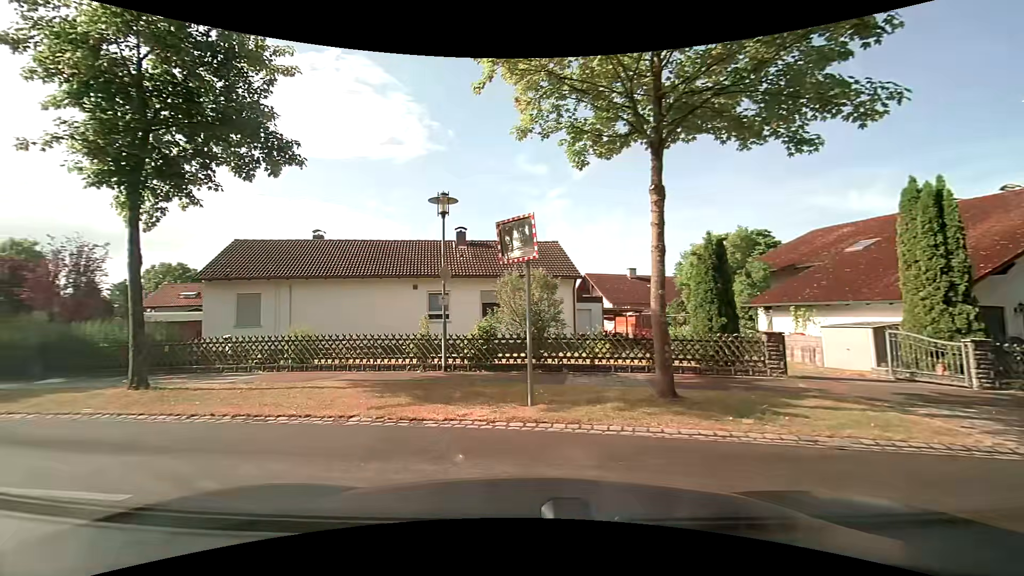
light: Day
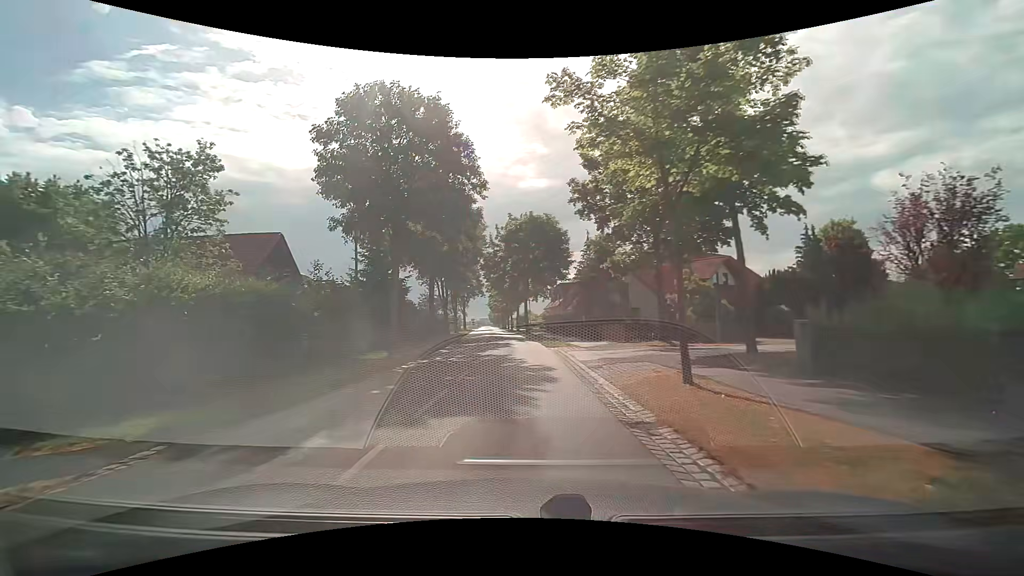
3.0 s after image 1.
(-7.7, +8.9) m; -79°
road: tertiary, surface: asphalt
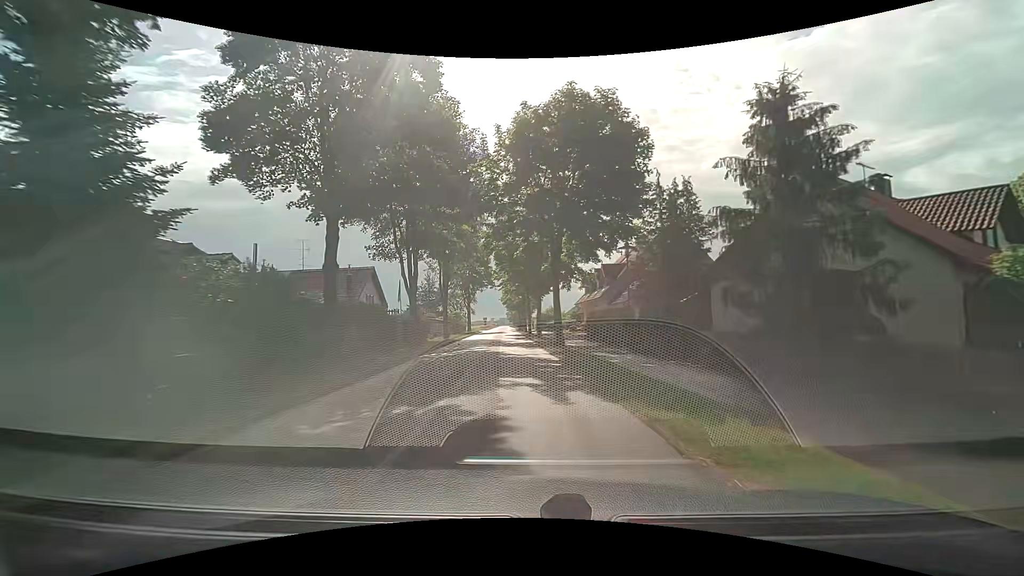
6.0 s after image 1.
(-0.8, +24.5) m; -3°
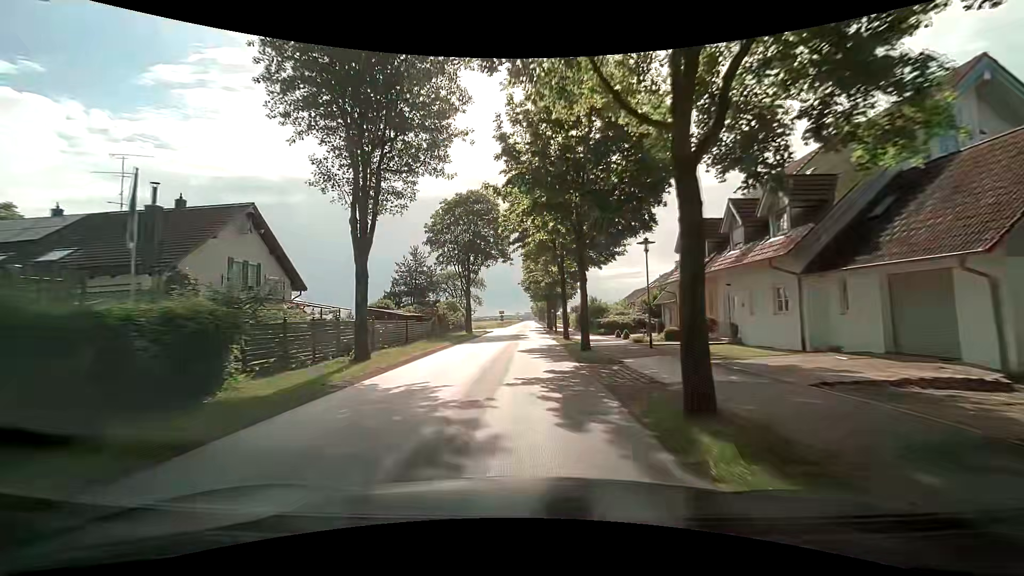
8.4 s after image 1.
(-0.9, +30.0) m; -2°
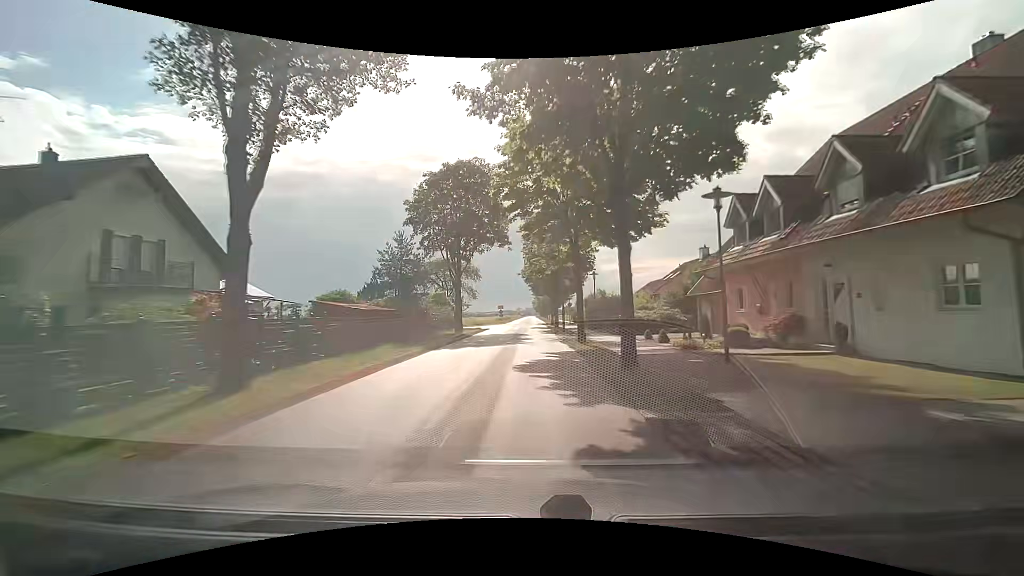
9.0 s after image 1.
(-0.1, +7.7) m; -1°
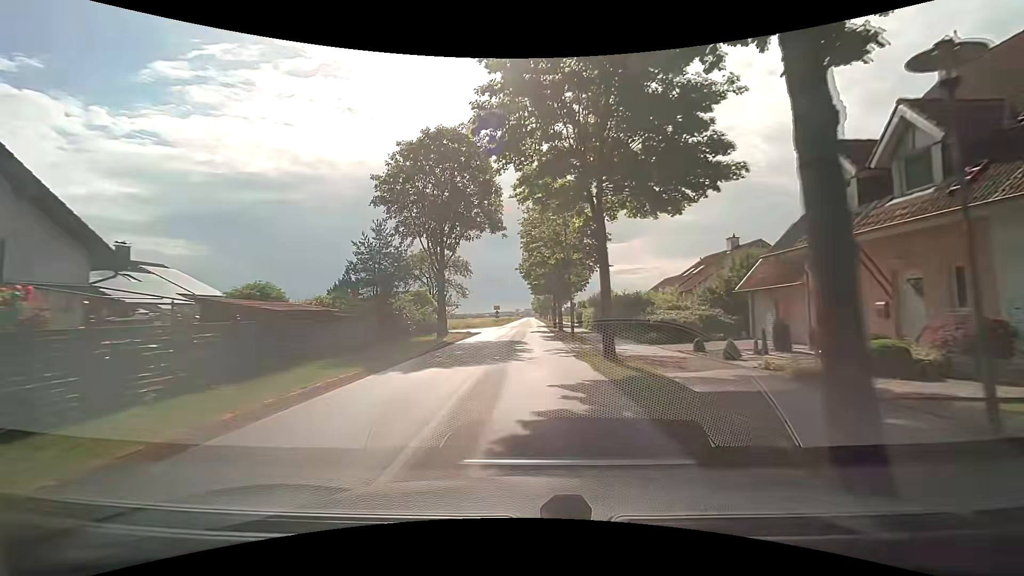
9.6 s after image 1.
(0.0, +7.3) m; +1°
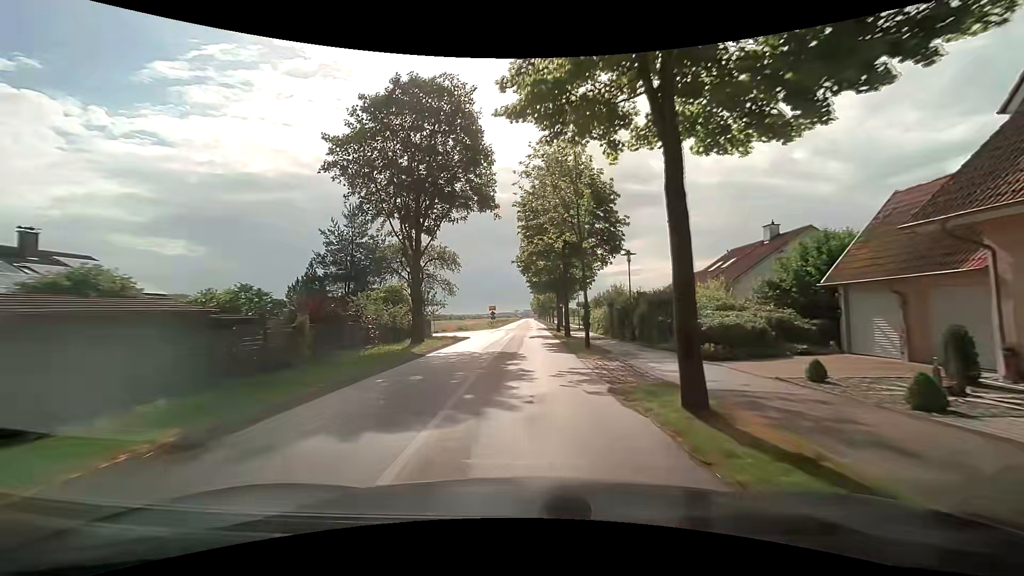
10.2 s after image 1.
(-0.1, +6.9) m; -1°
